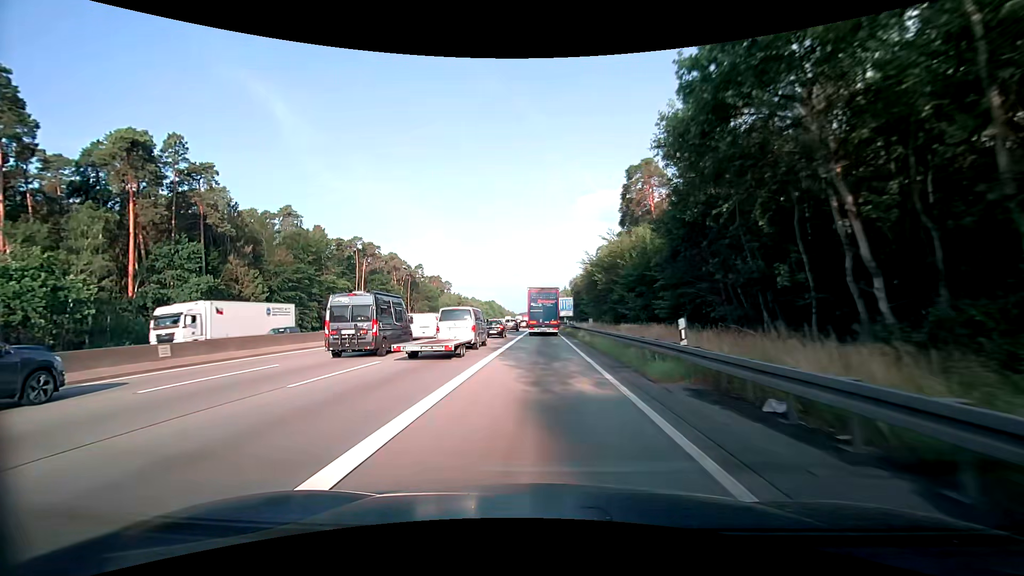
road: motorway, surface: asphalt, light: Day
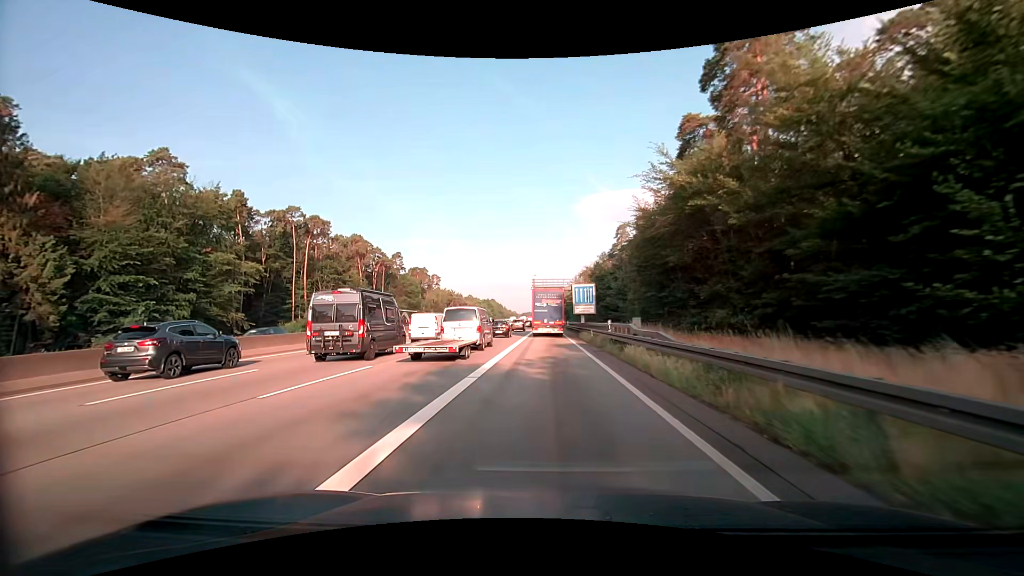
(-0.2, +37.5) m; 0°
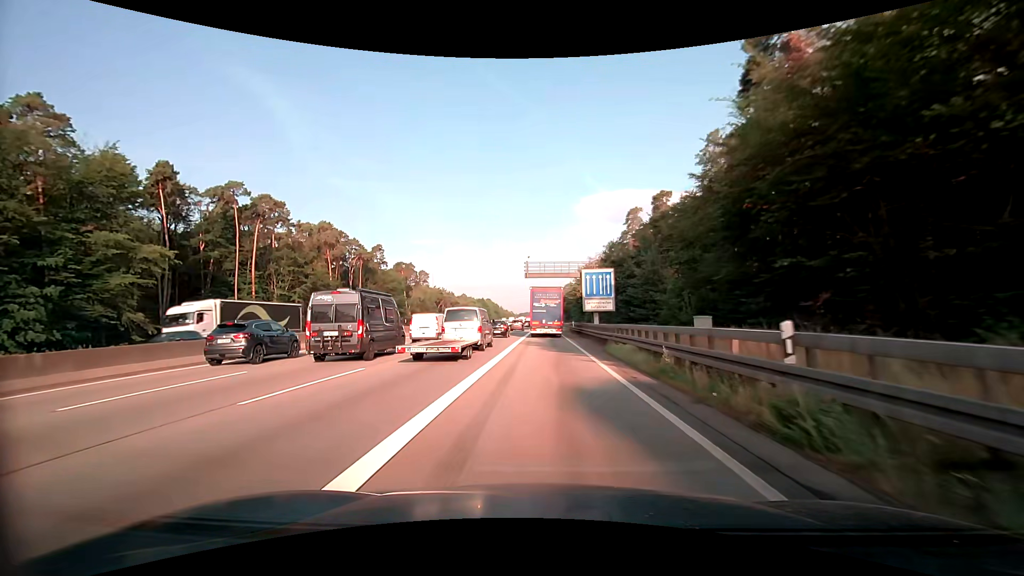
(0.0, +18.7) m; 0°
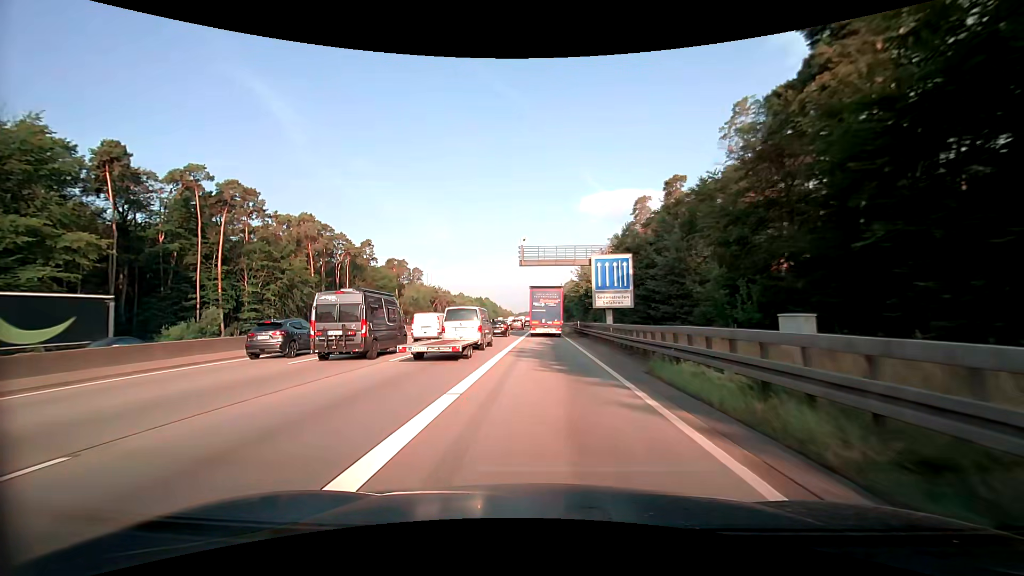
(0.0, +9.3) m; +1°
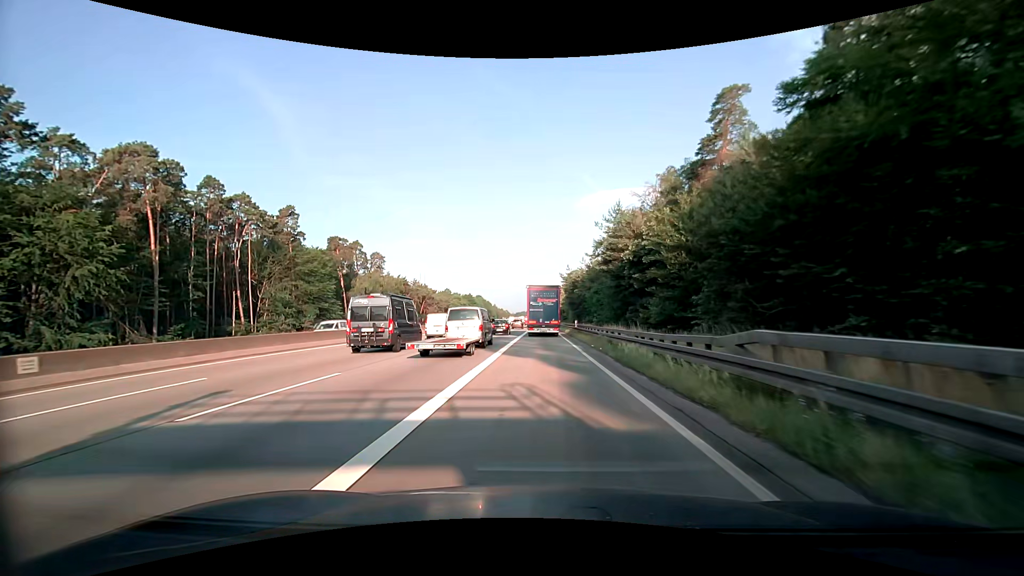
(-0.2, +46.3) m; 0°
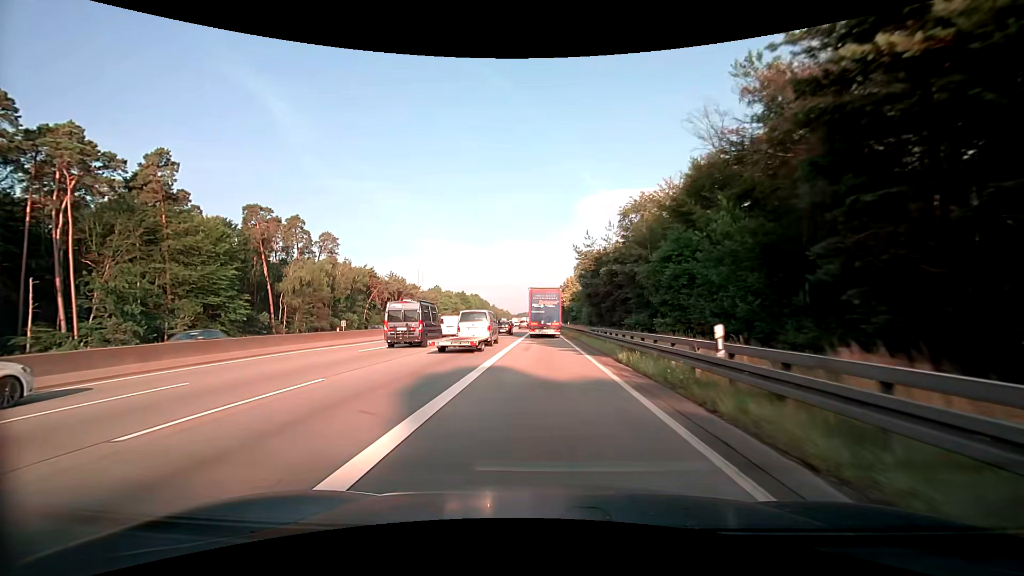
(-0.1, +37.0) m; 0°
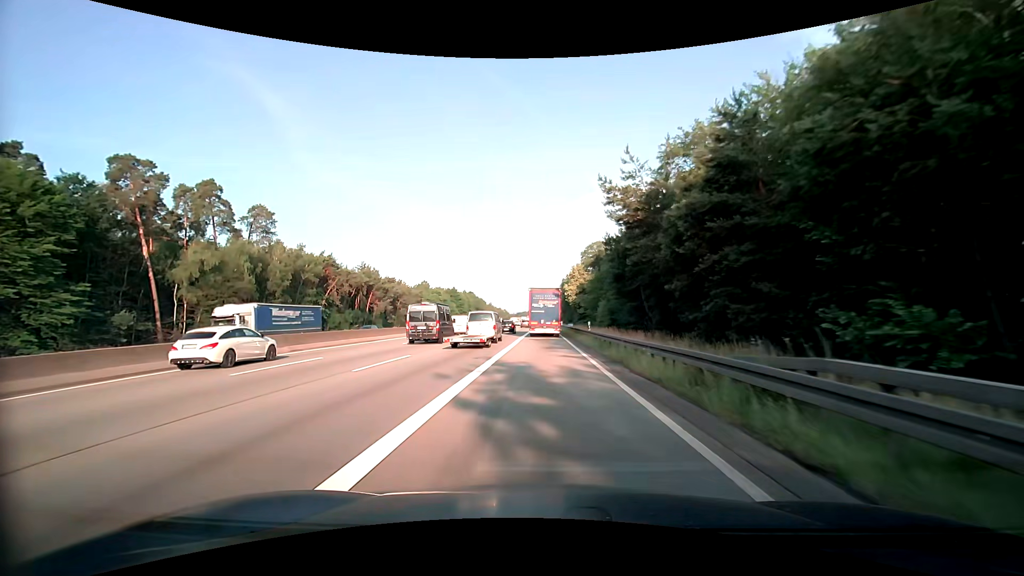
(+0.1, +28.1) m; 0°
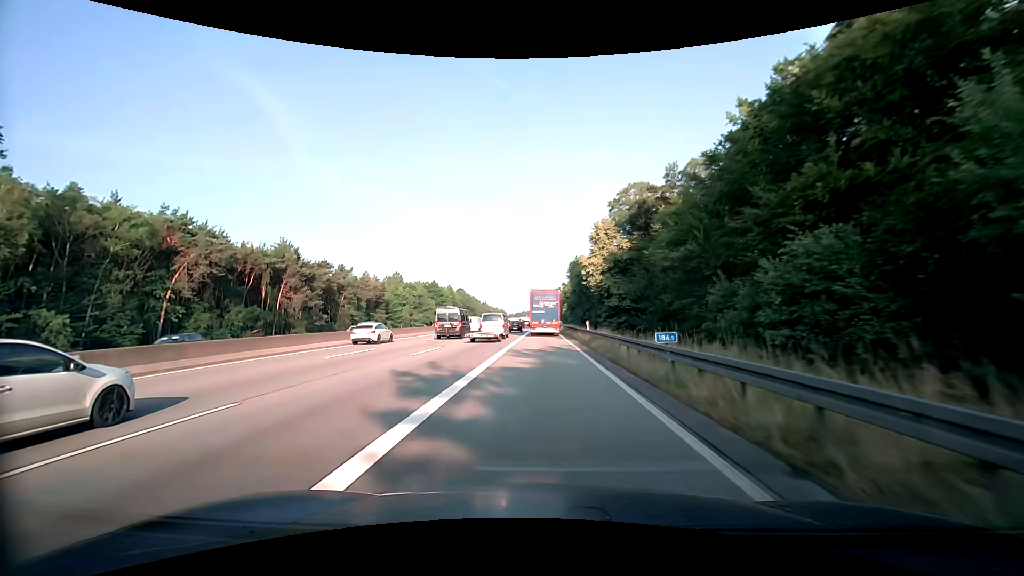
(-0.2, +47.6) m; 0°
(0, +10) (0, +20) (0, +30) (0, +40) (0, +50) (0, +60) (0, +70) (0, +80) (0, +90) (0, +100) m
